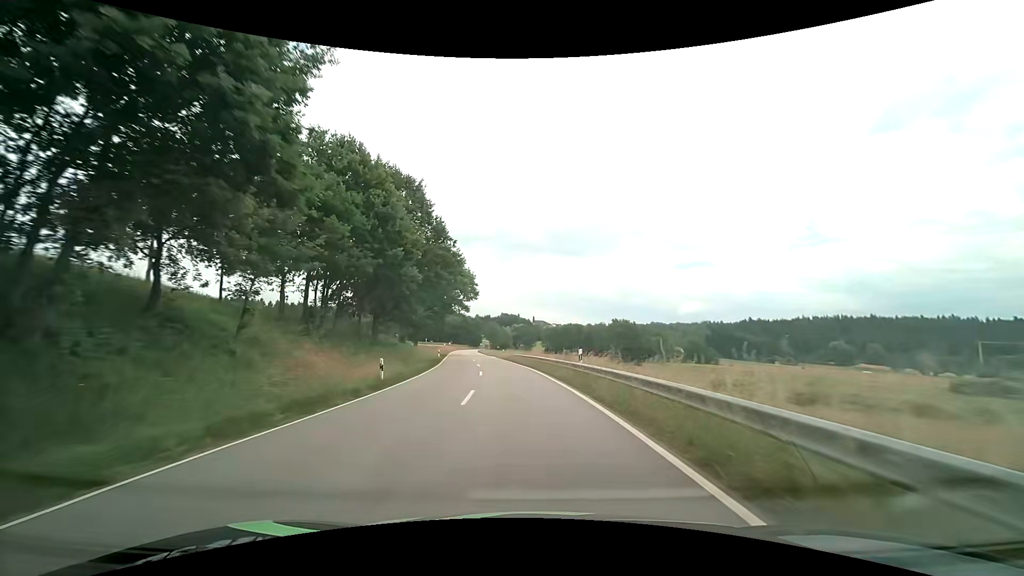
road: tertiary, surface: asphalt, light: Day
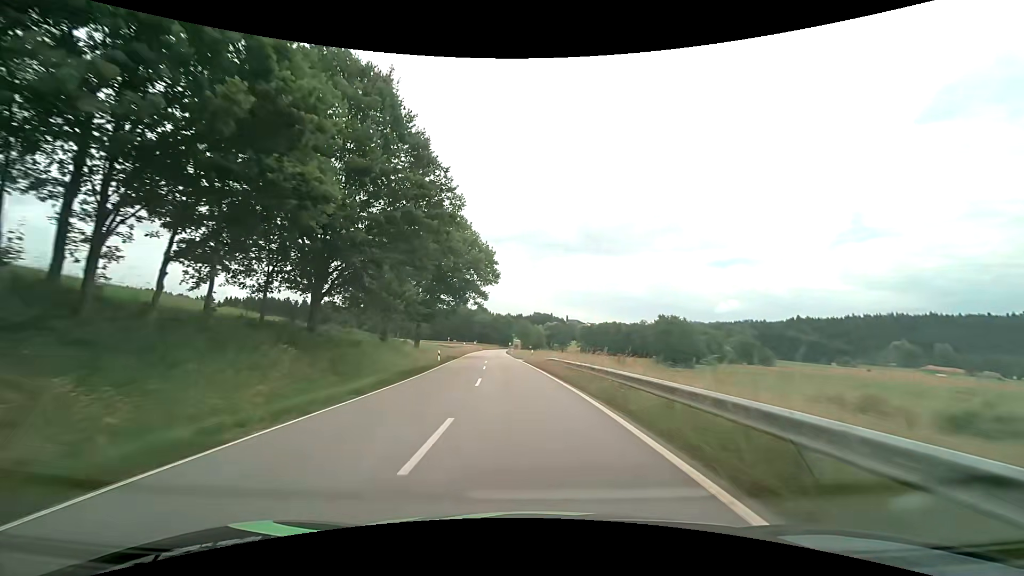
(-0.6, +18.9) m; -4°
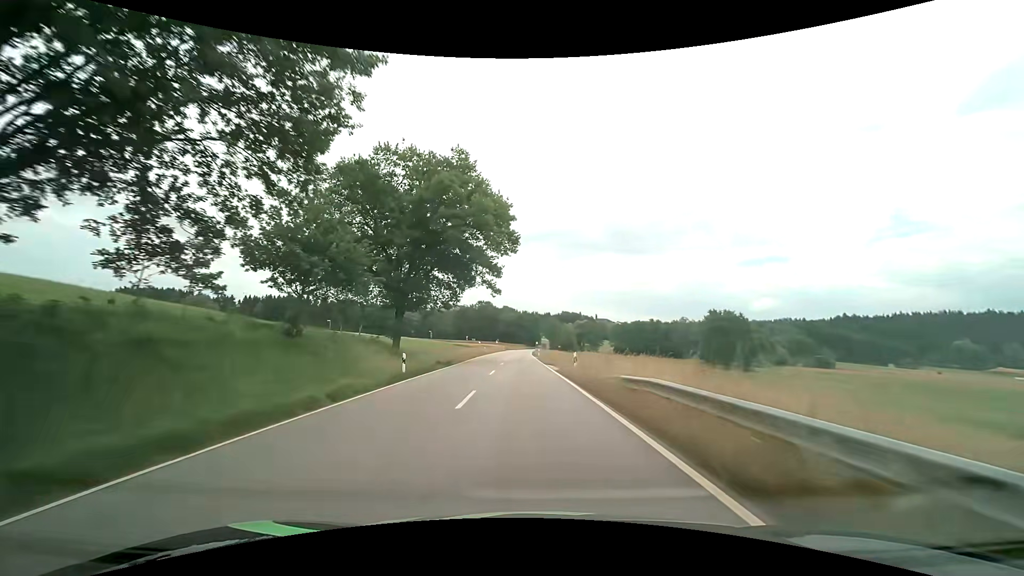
(-0.6, +19.0) m; -3°
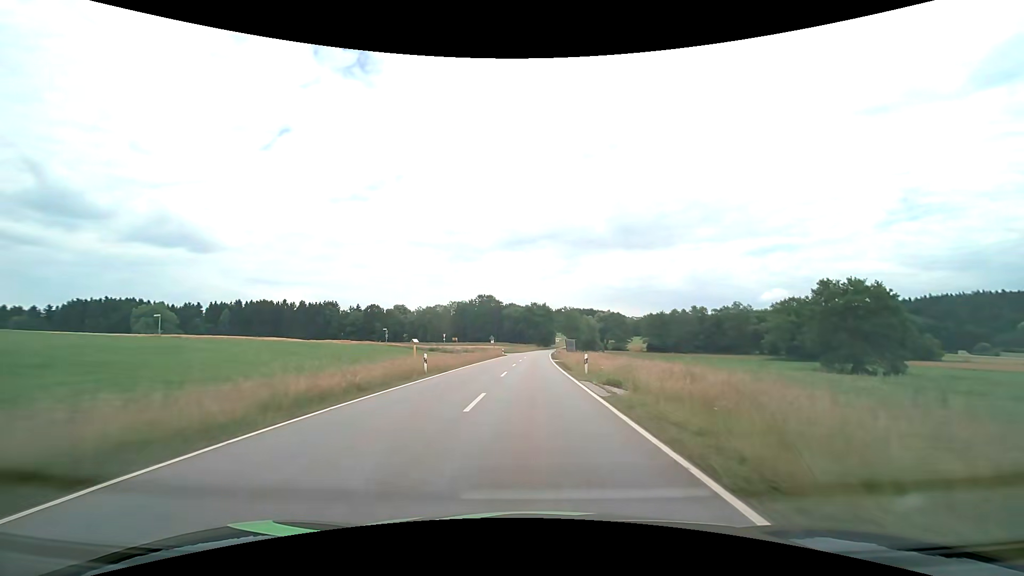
(-1.1, +48.6) m; -1°
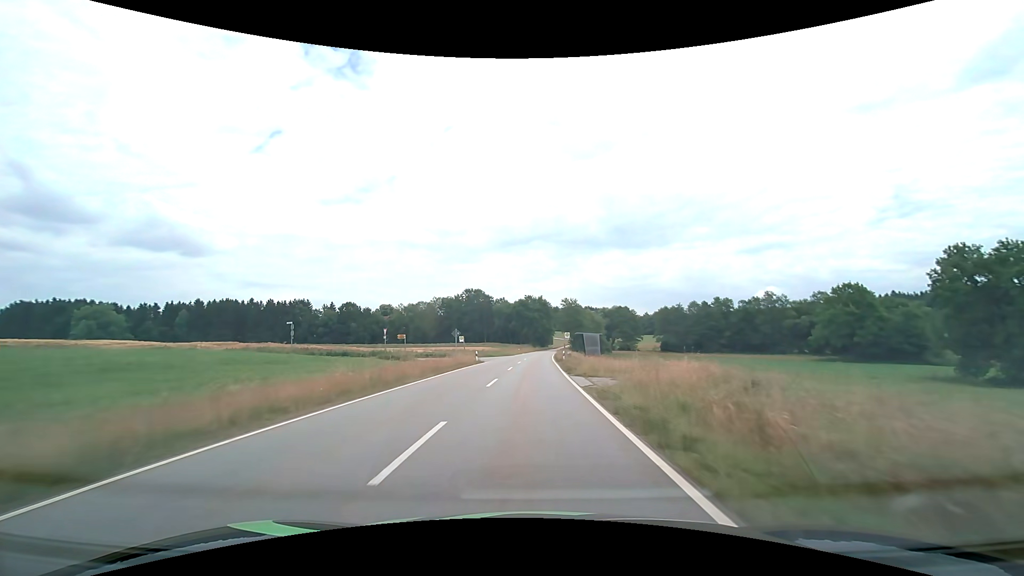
(+0.1, +29.9) m; 0°
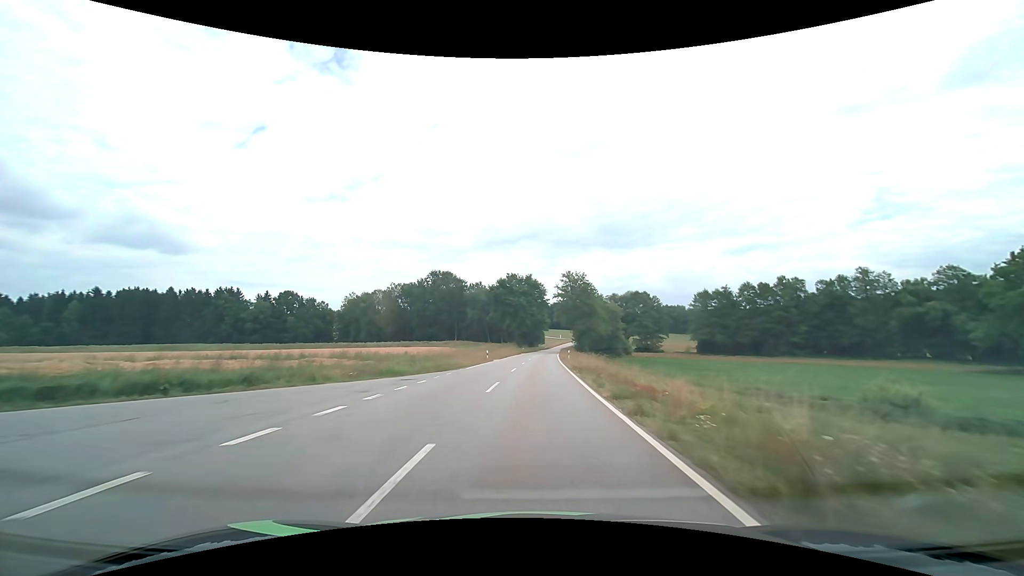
(+0.4, +51.1) m; +1°
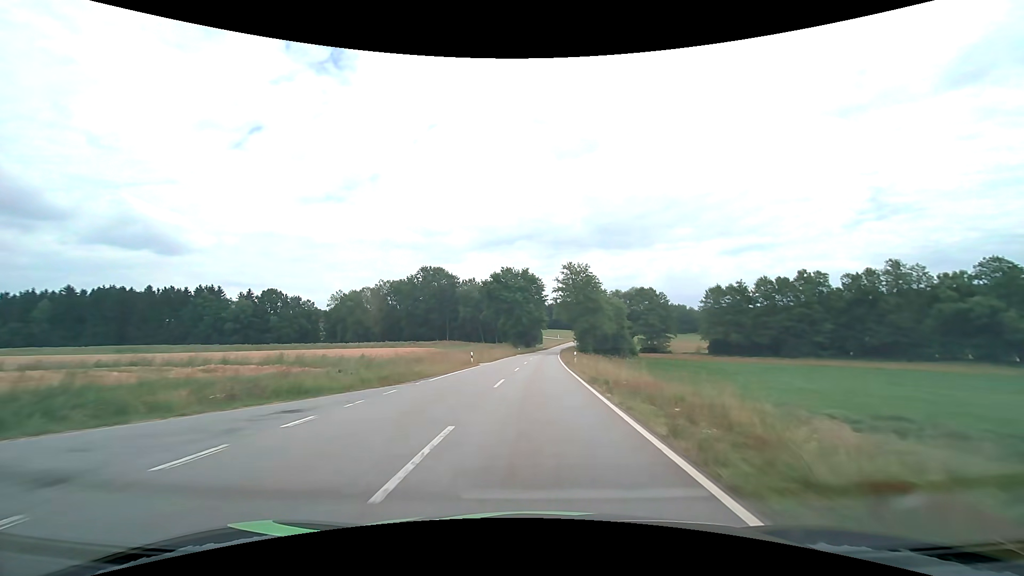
(0.0, +10.4) m; 0°
